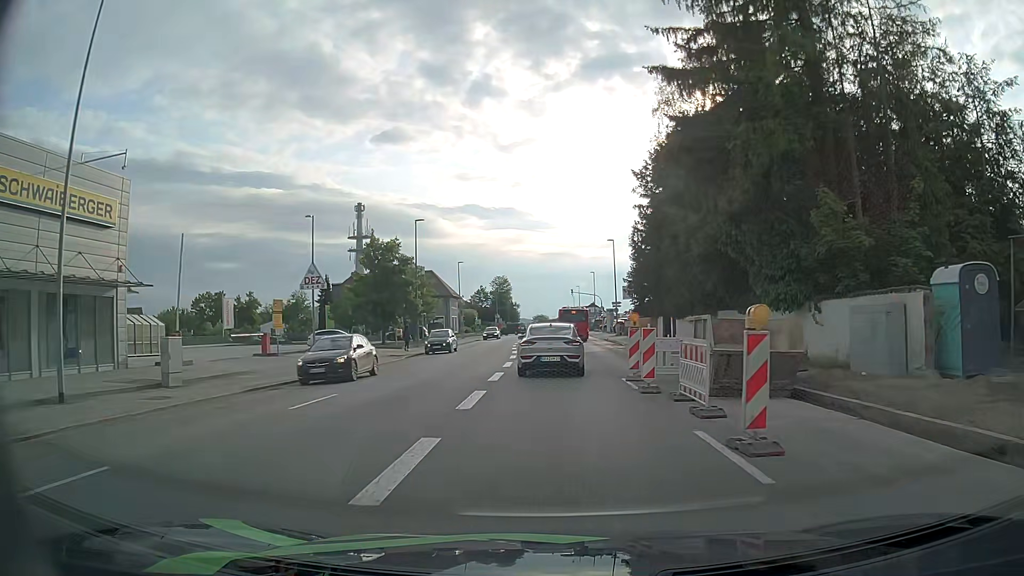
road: tertiary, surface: asphalt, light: Day
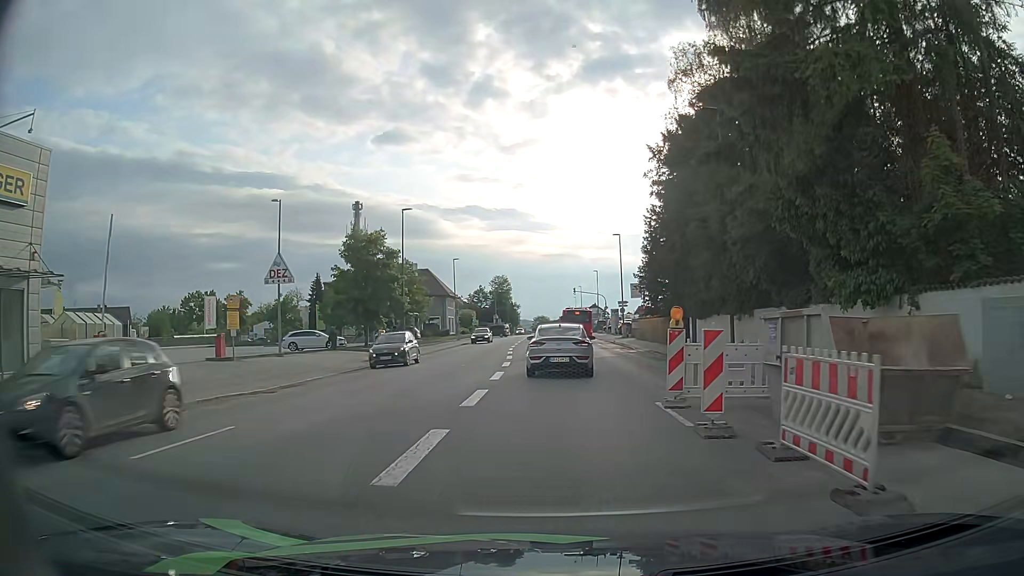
(0.0, +5.4) m; 0°
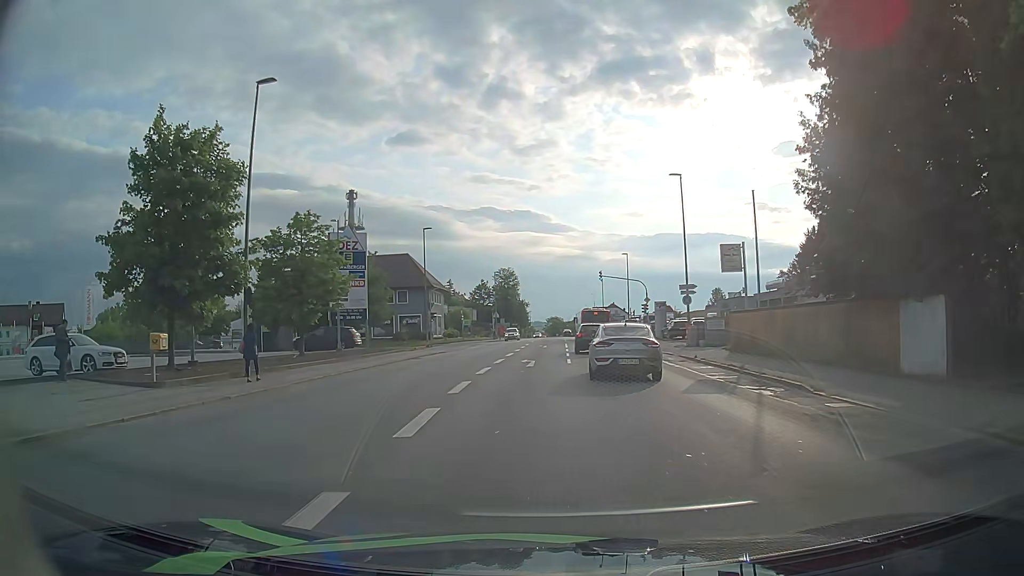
(+0.1, +27.6) m; -1°
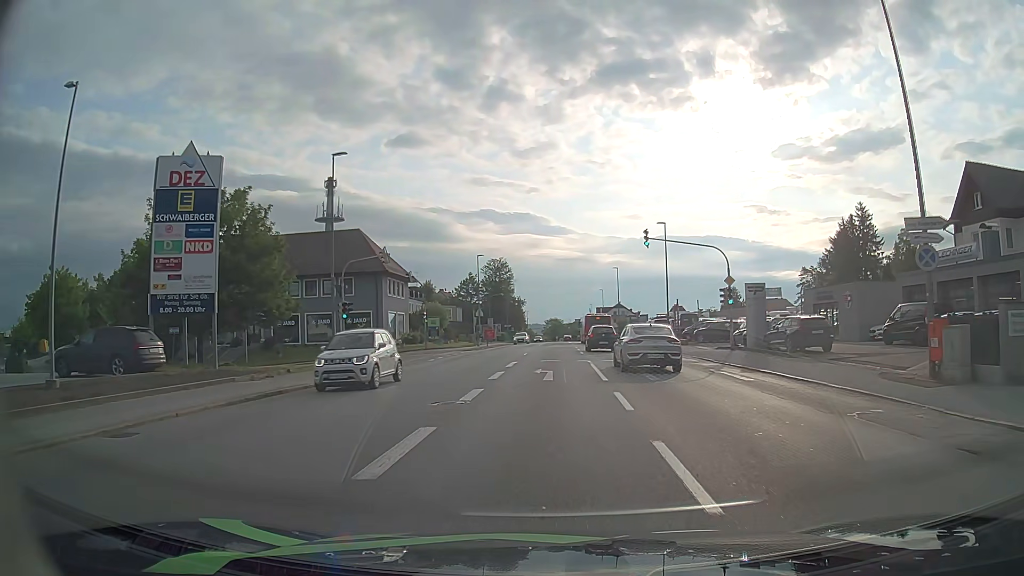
(-0.2, +26.3) m; +1°
